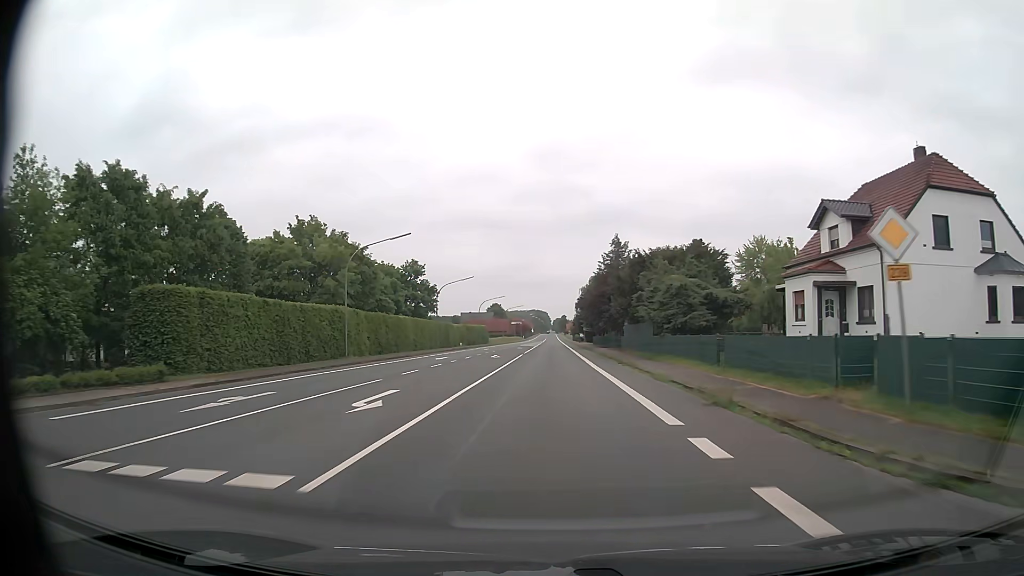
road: primary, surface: asphalt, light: Day
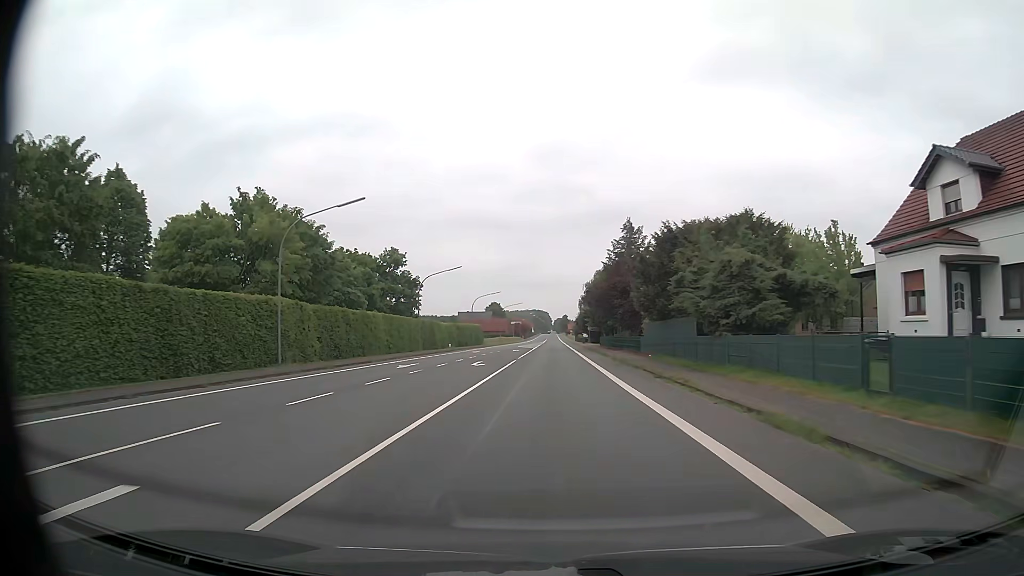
(0.0, +11.3) m; 0°
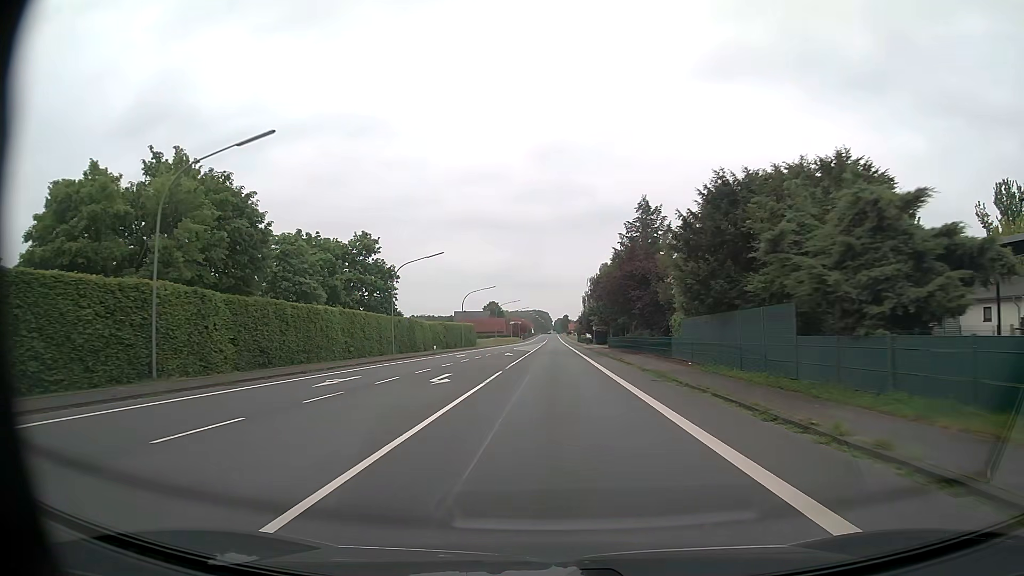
(0.0, +11.3) m; 0°
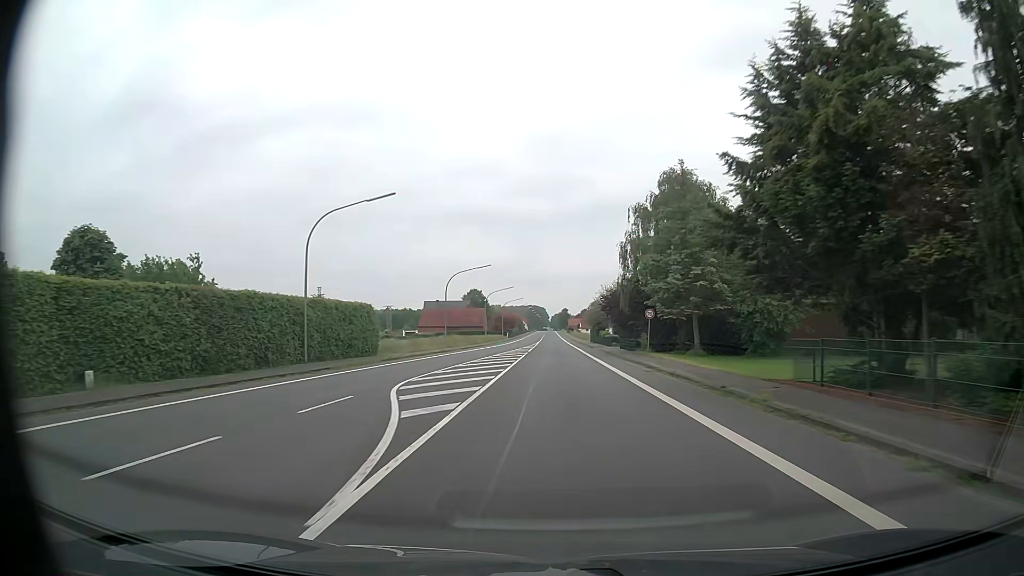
(0.0, +56.6) m; 0°
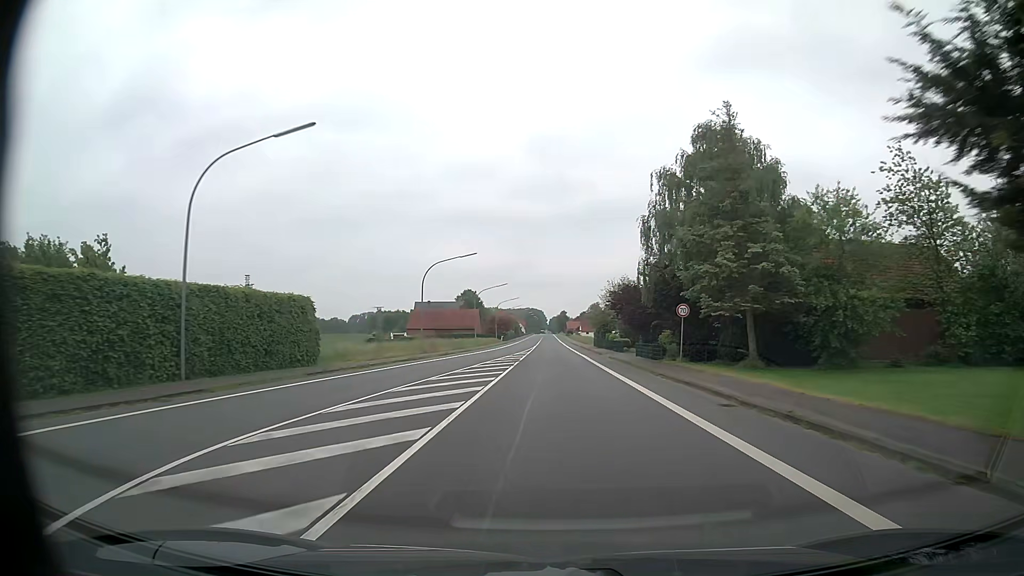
(0.0, +11.3) m; 0°
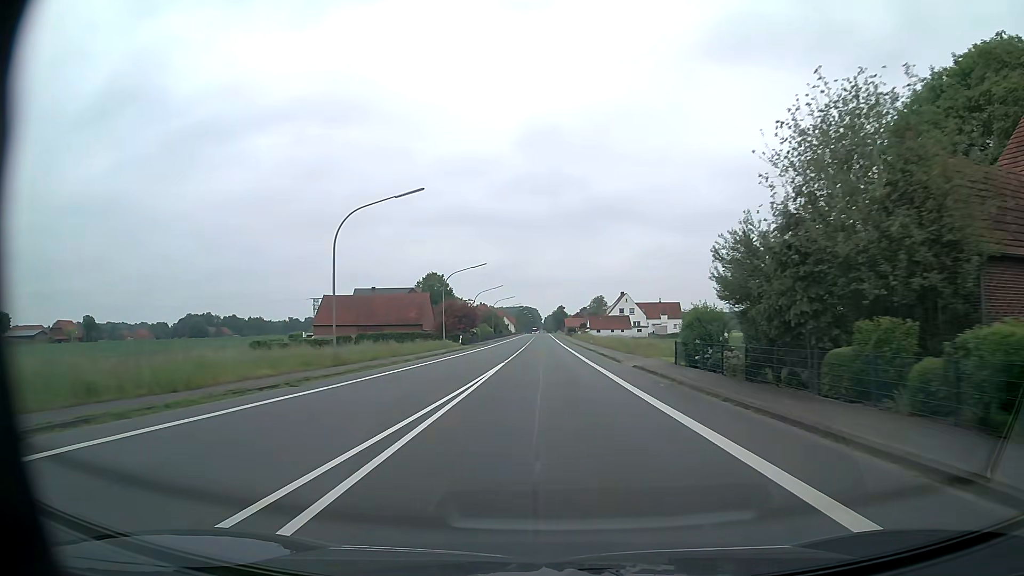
(0.0, +56.6) m; 0°
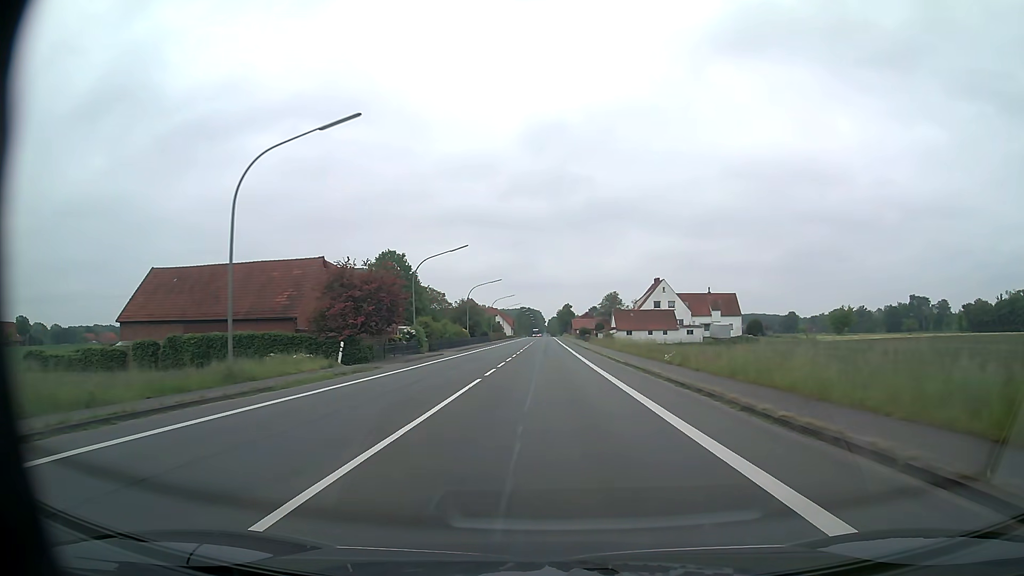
(0.0, +45.1) m; 0°
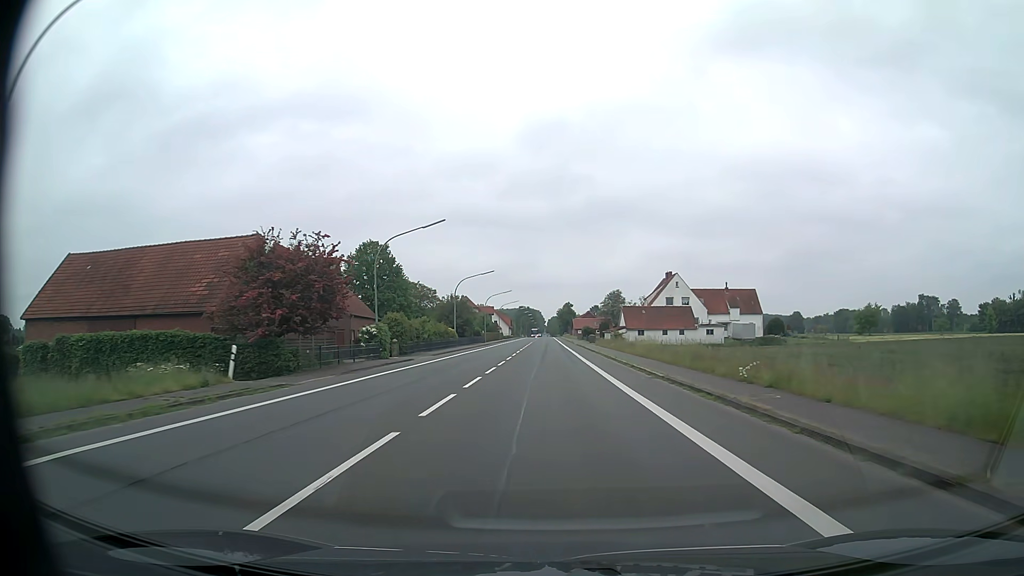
(0.0, +11.2) m; 0°
(0, +10) (0, +20) (0, +30) (0, +40) (0, +50) (0, +60) (0, +70) (0, +80) (-1, +90) (-1, +100) m
